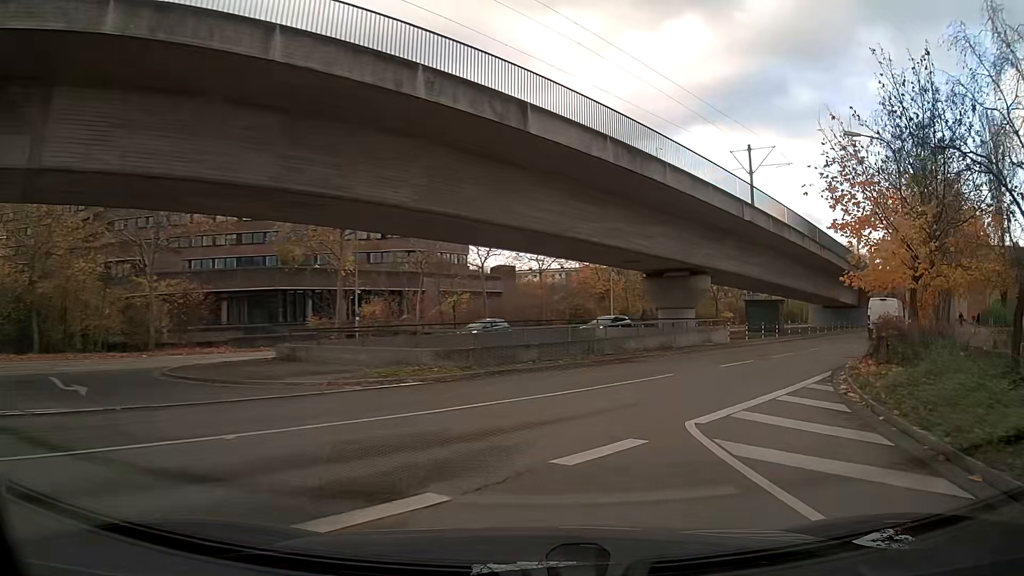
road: secondary_link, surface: asphalt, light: Day
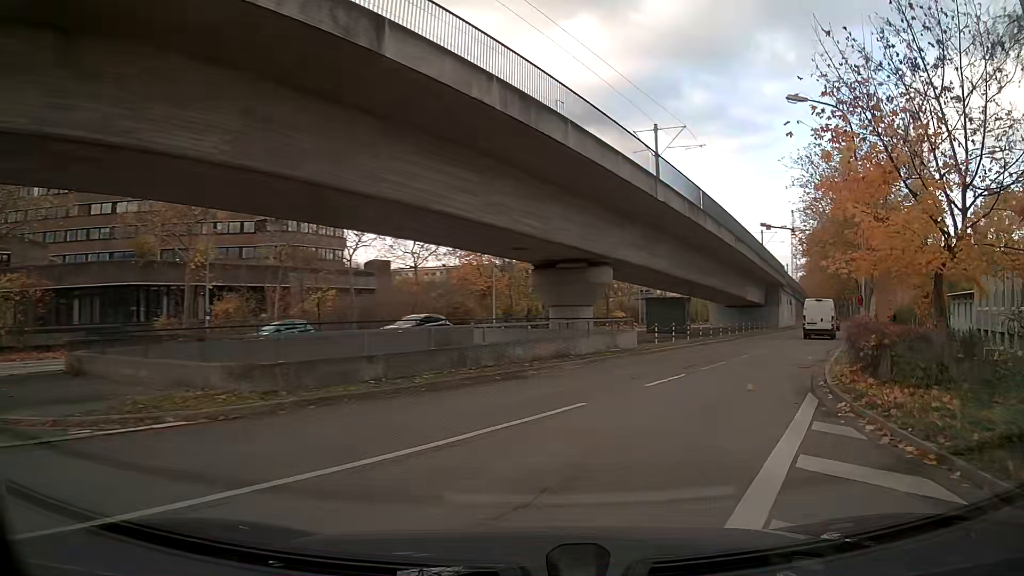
(+0.5, +5.6) m; +10°
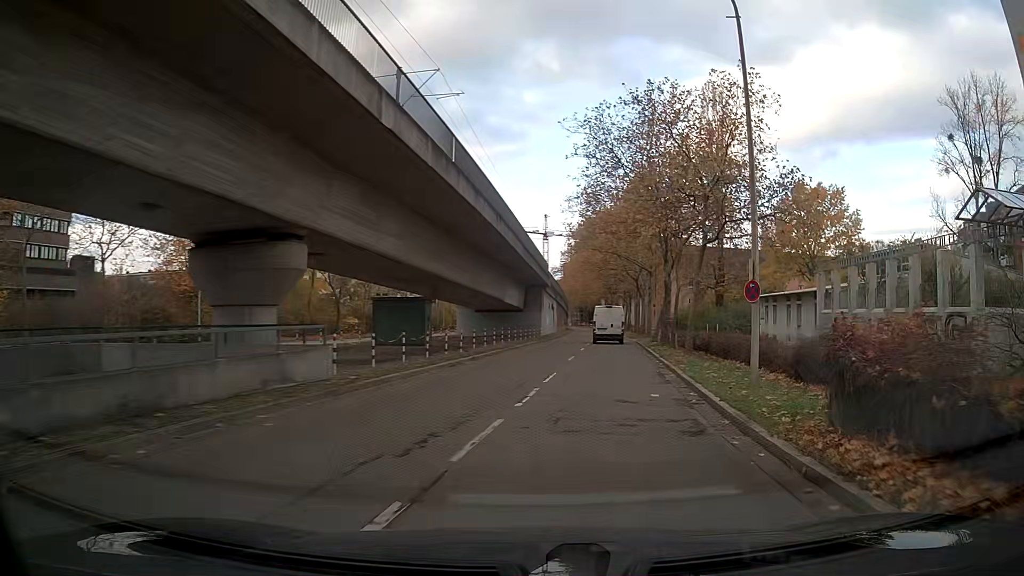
(+1.9, +11.1) m; +17°
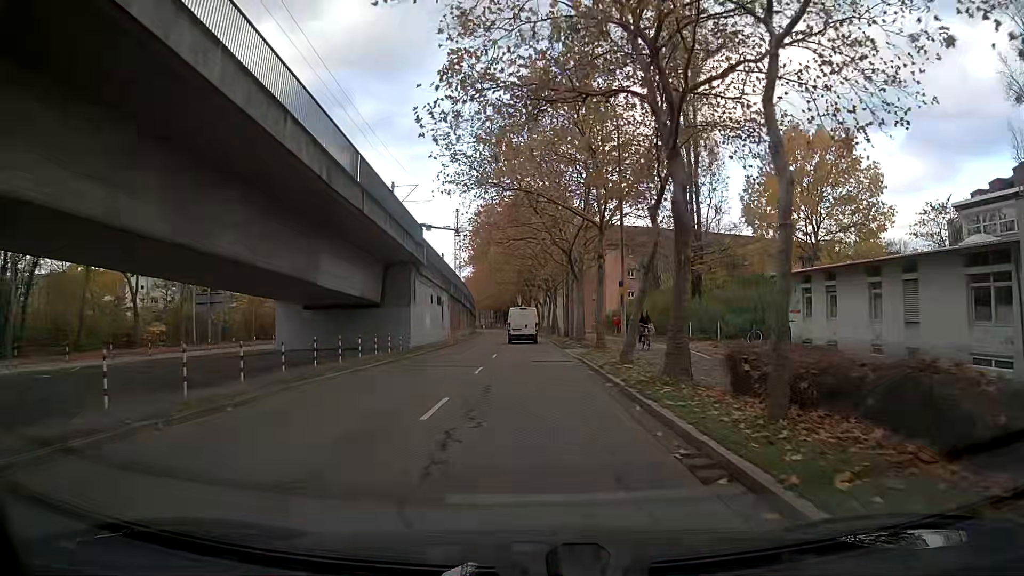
(+2.2, +24.3) m; +6°
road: tertiary
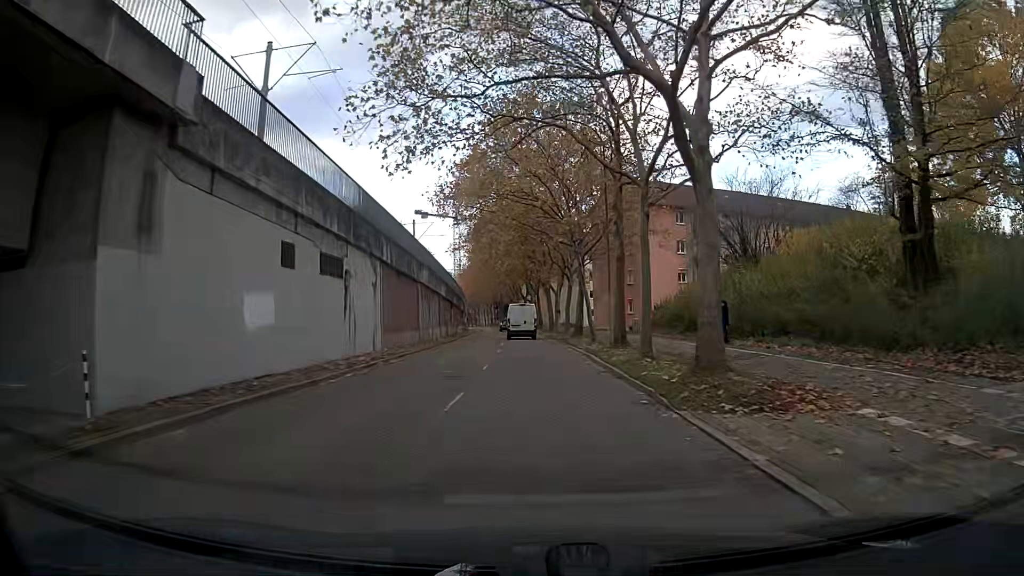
(-0.2, +27.0) m; 0°
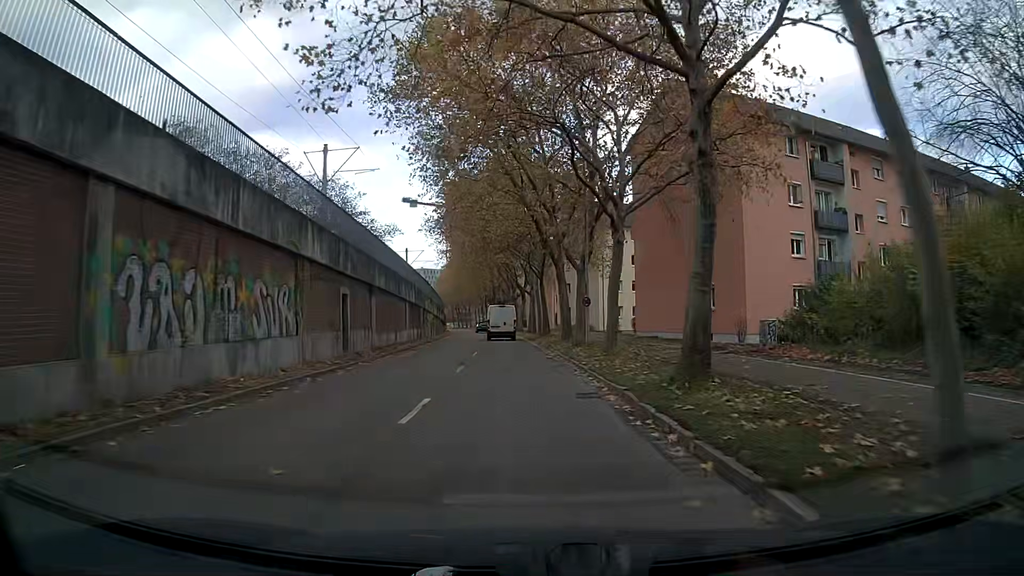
(0.0, +28.4) m; -1°
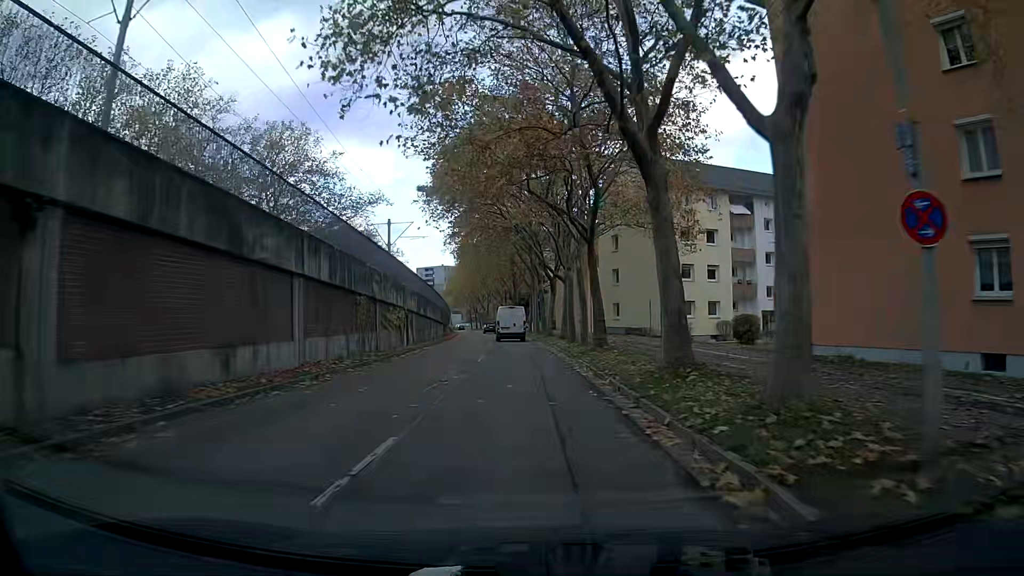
(-0.3, +22.1) m; -2°
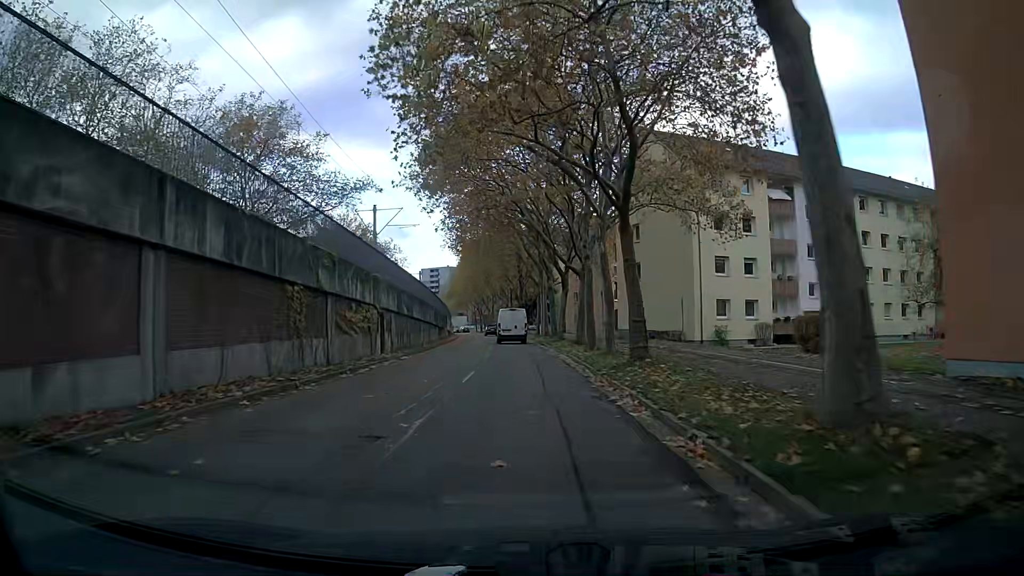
(-0.1, +7.5) m; -1°
(0, +10) (0, +20) (0, +30) (-1, +40) (-1, +50) (-1, +60) (-2, +70) (-3, +80) (-4, +90) (-5, +100) m
